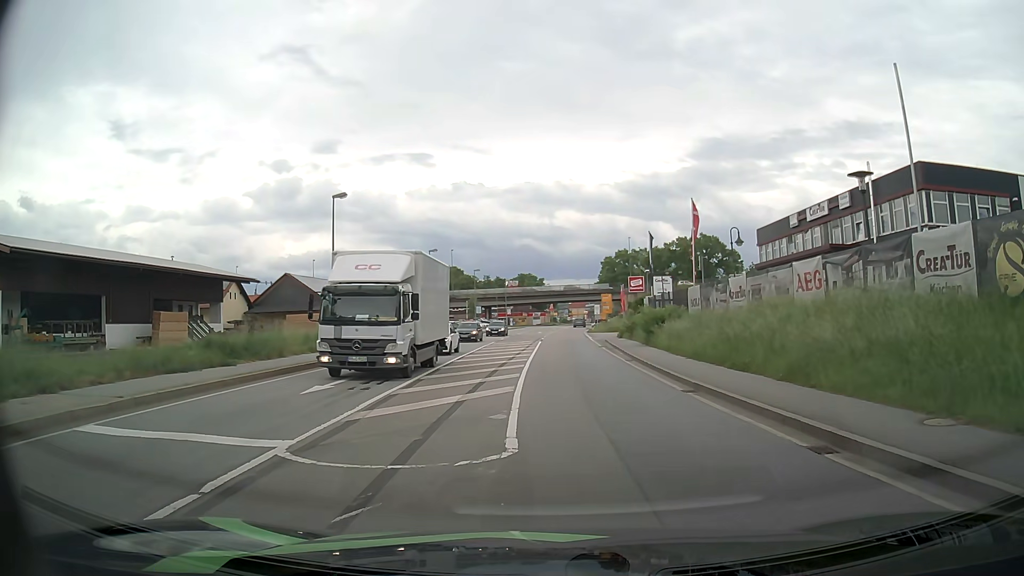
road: primary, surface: asphalt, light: Day
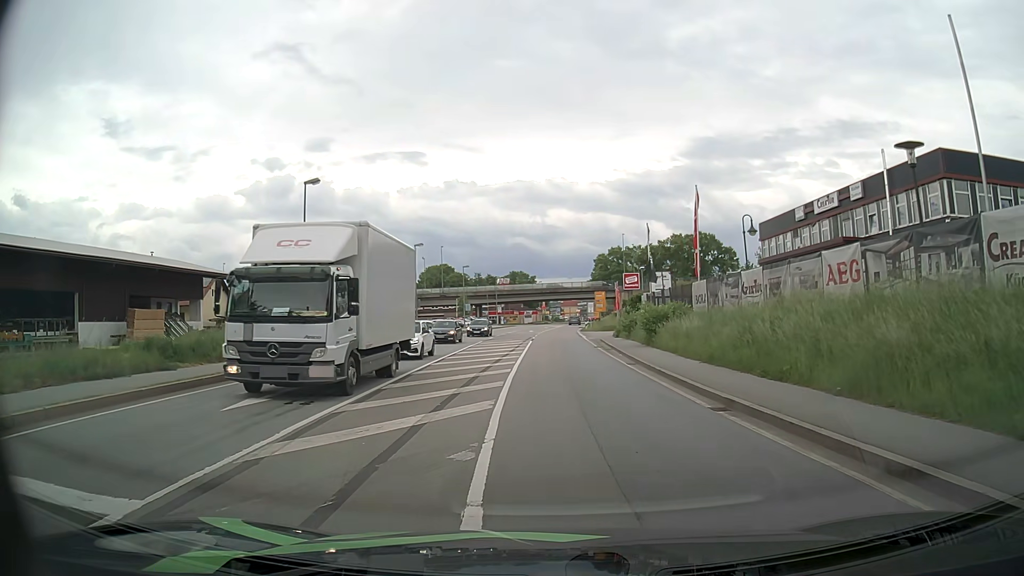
(0.0, +3.2) m; -1°
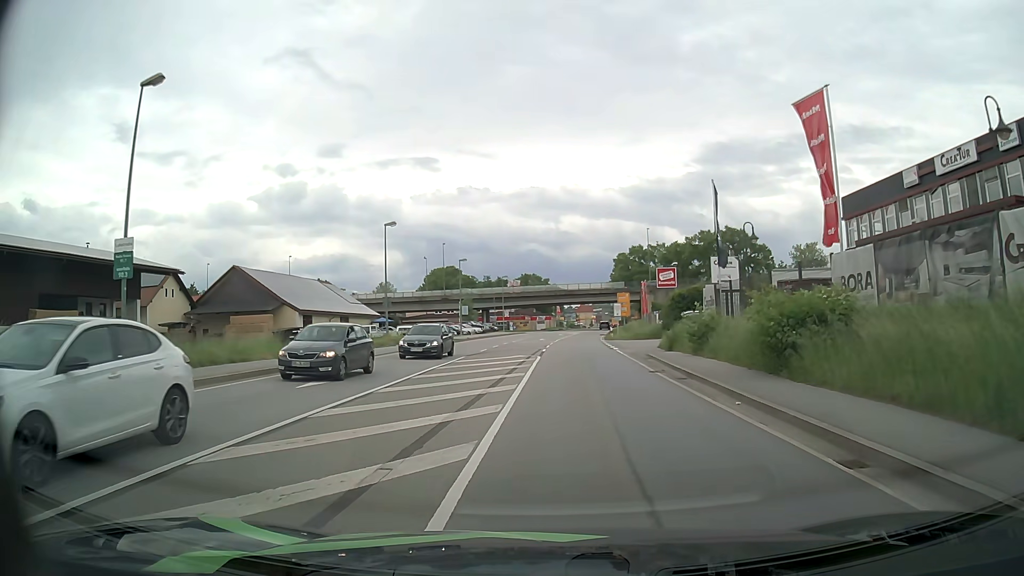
(0.0, +16.2) m; -1°
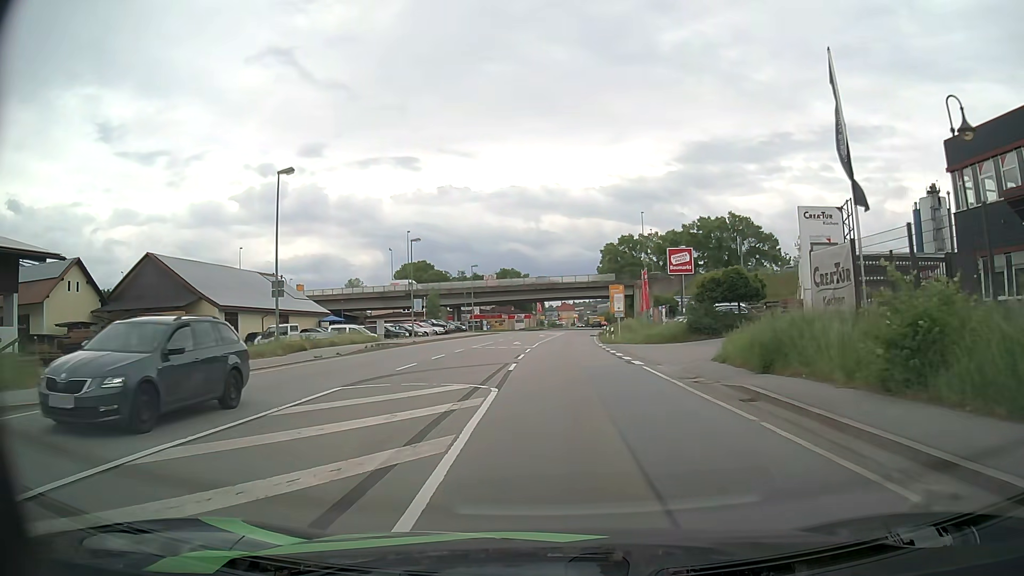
(+0.2, +16.1) m; +2°
(0, +10) (0, +20) (+1, +30) (+1, +40) (+2, +50) (+2, +60) (+3, +70) (+4, +80) (+4, +90) (+6, +100) m
